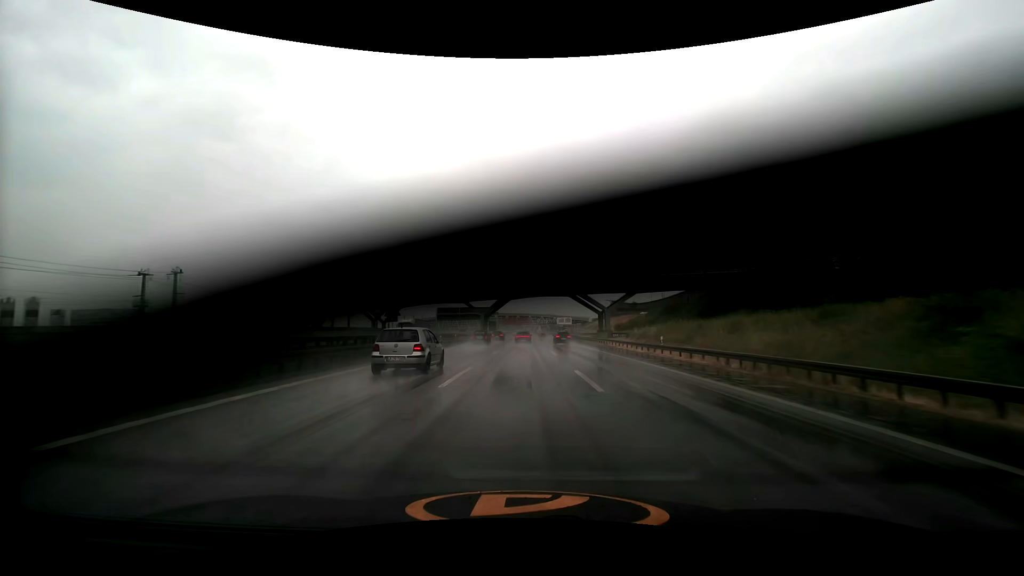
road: motorway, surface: asphalt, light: Day
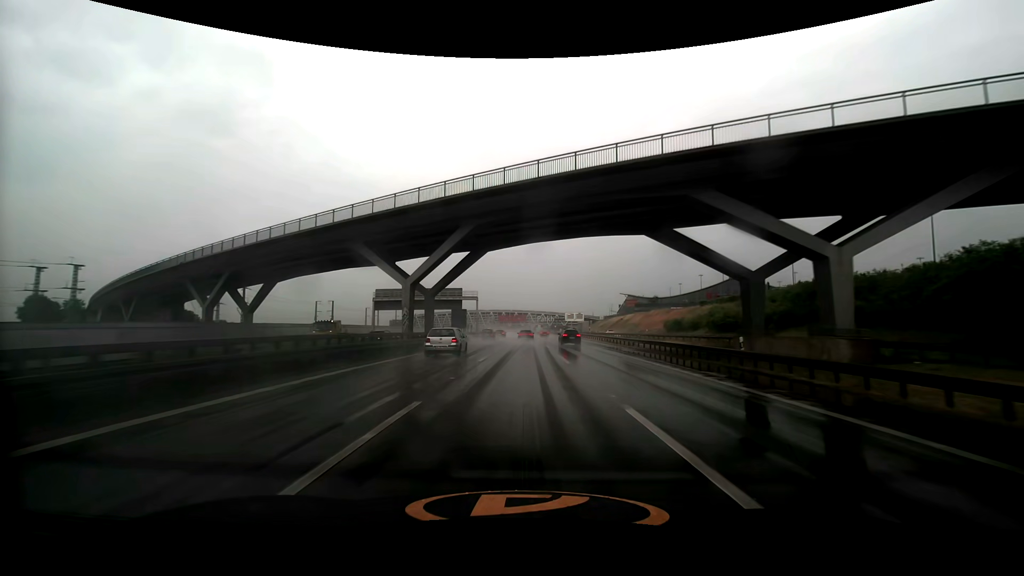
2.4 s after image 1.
(0.0, +63.3) m; 0°
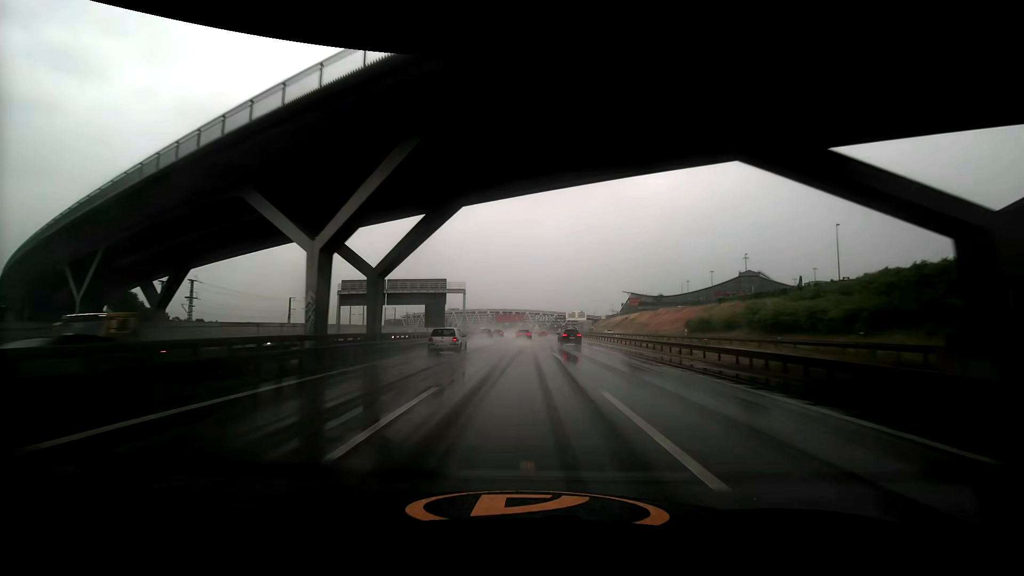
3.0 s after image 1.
(0.0, +16.0) m; 0°
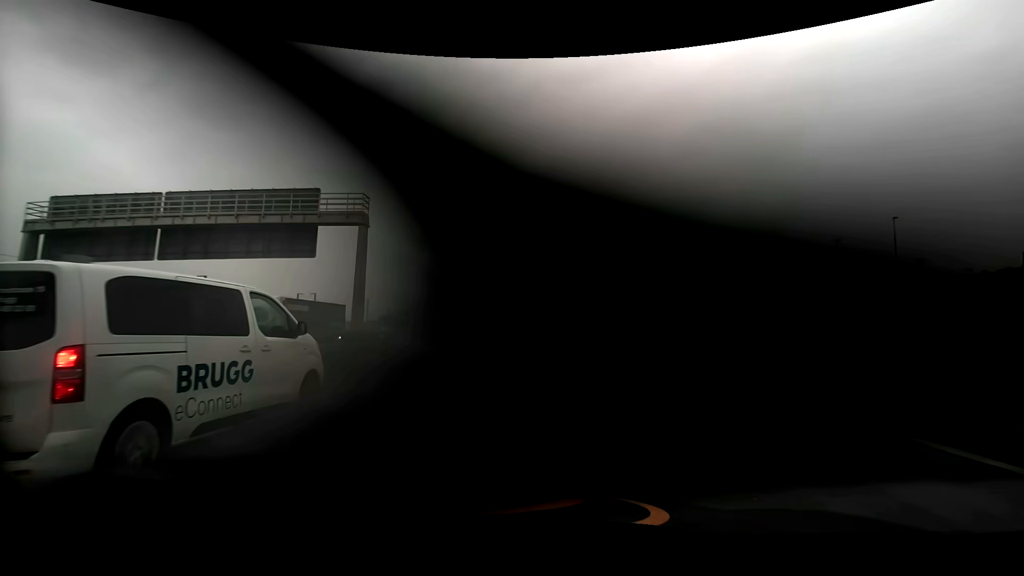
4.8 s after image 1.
(-0.1, +48.0) m; 0°
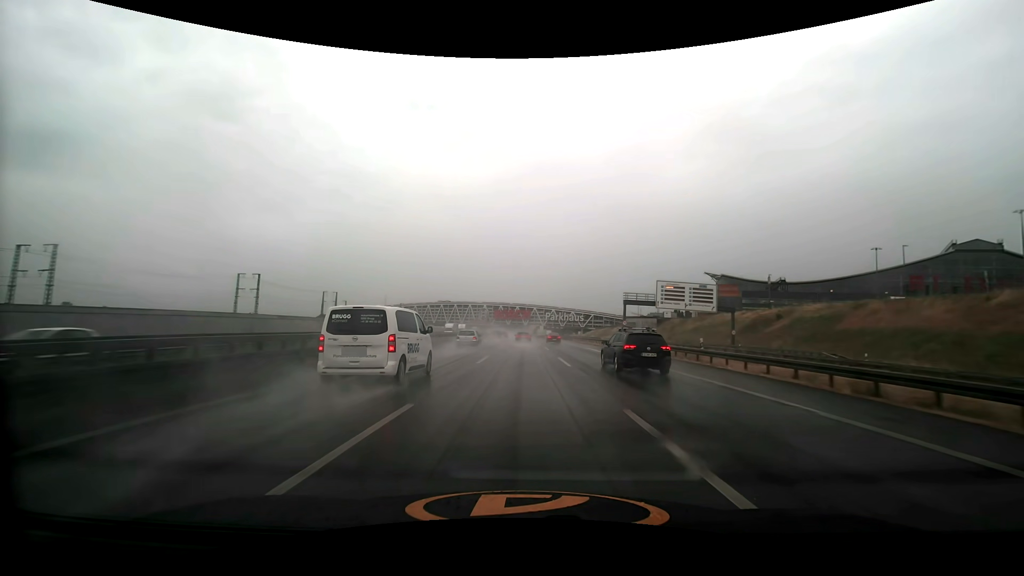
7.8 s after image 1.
(0.0, +81.1) m; 0°
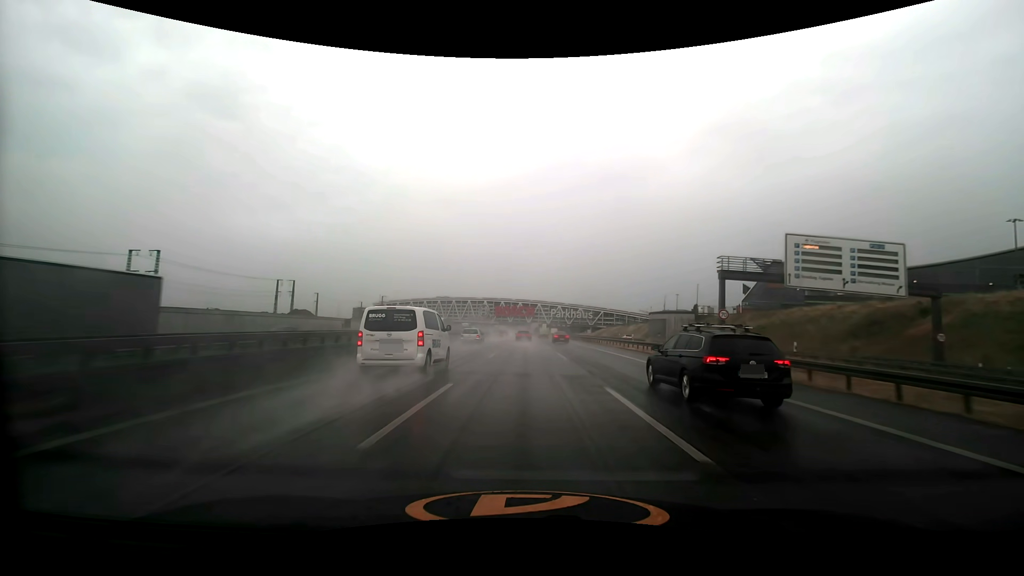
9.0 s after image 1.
(-0.1, +32.7) m; 0°
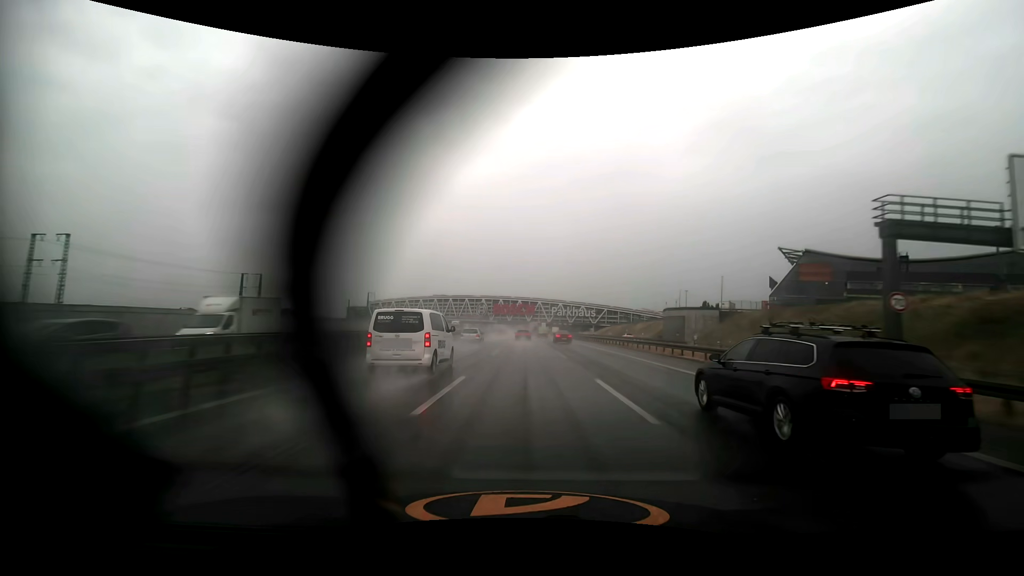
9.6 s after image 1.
(0.0, +16.3) m; 0°
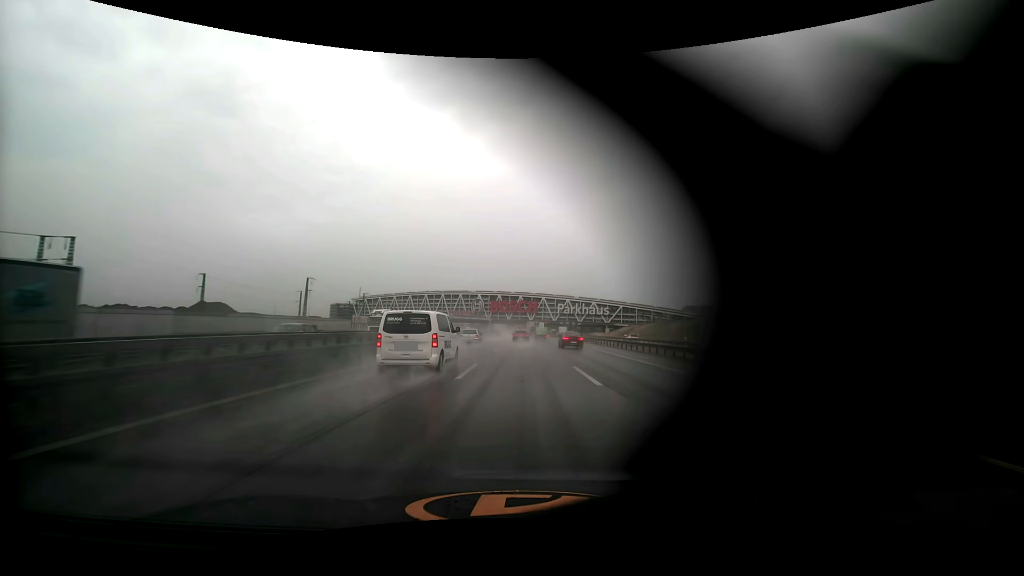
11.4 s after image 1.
(-0.1, +48.9) m; 0°
(0, +10) (0, +20) (0, +30) (0, +40) (0, +50) (-1, +60) (-1, +70) (-1, +80) (-1, +90) (-1, +100) m
